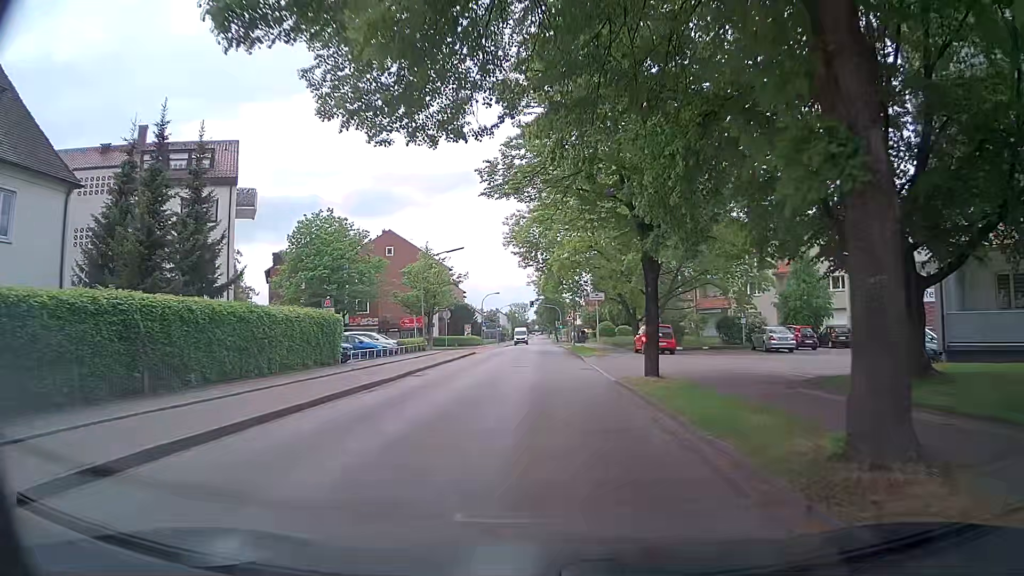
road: tertiary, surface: asphalt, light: Day
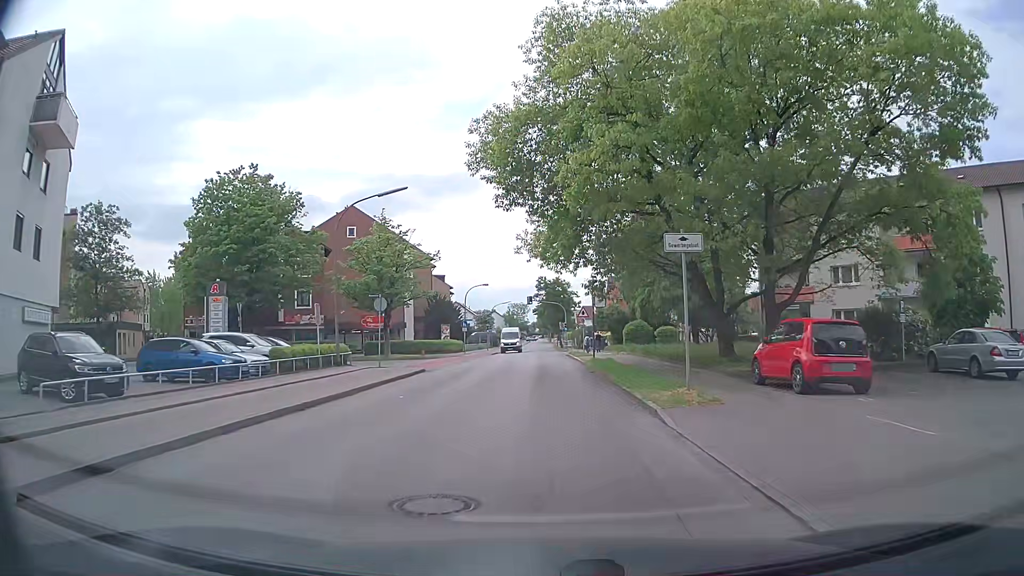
(0.0, +20.9) m; +1°
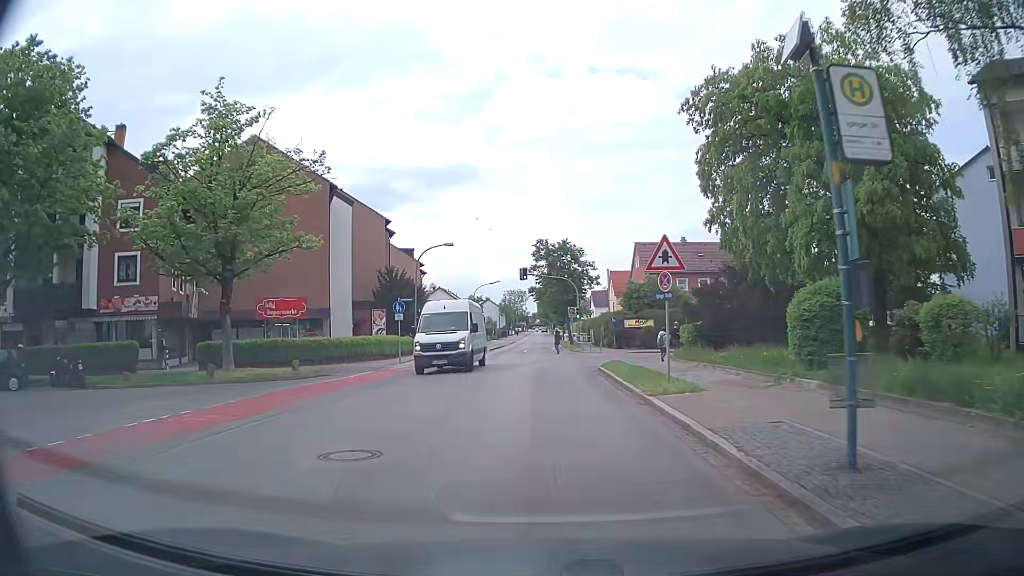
(-0.5, +28.1) m; -2°
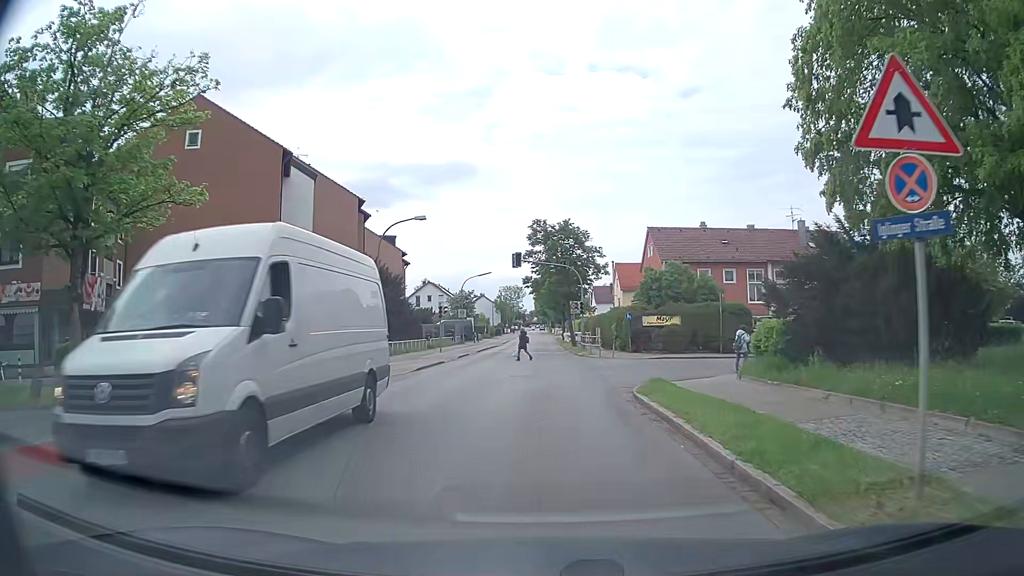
(+0.1, +9.5) m; 0°
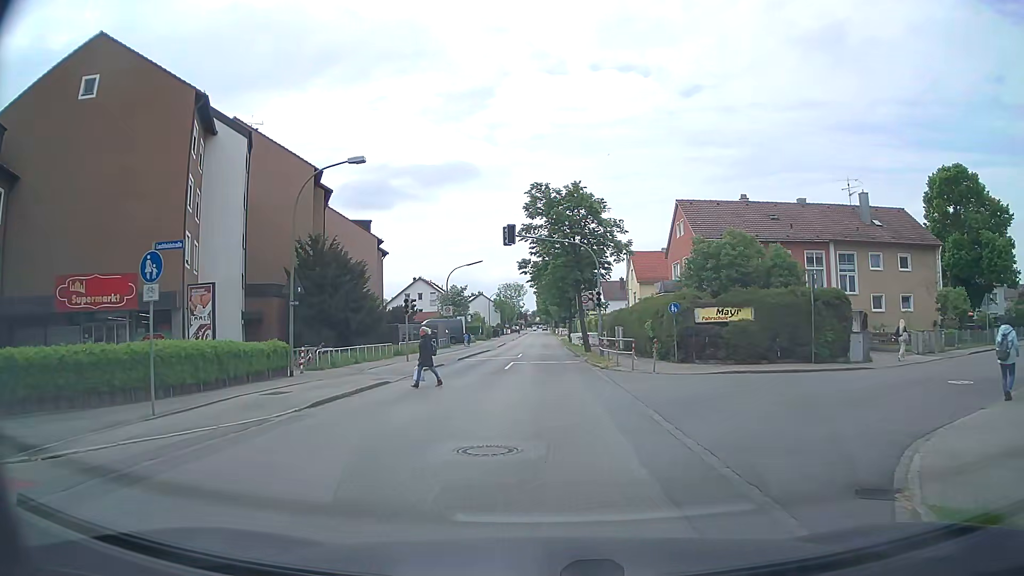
(0.0, +12.2) m; 0°
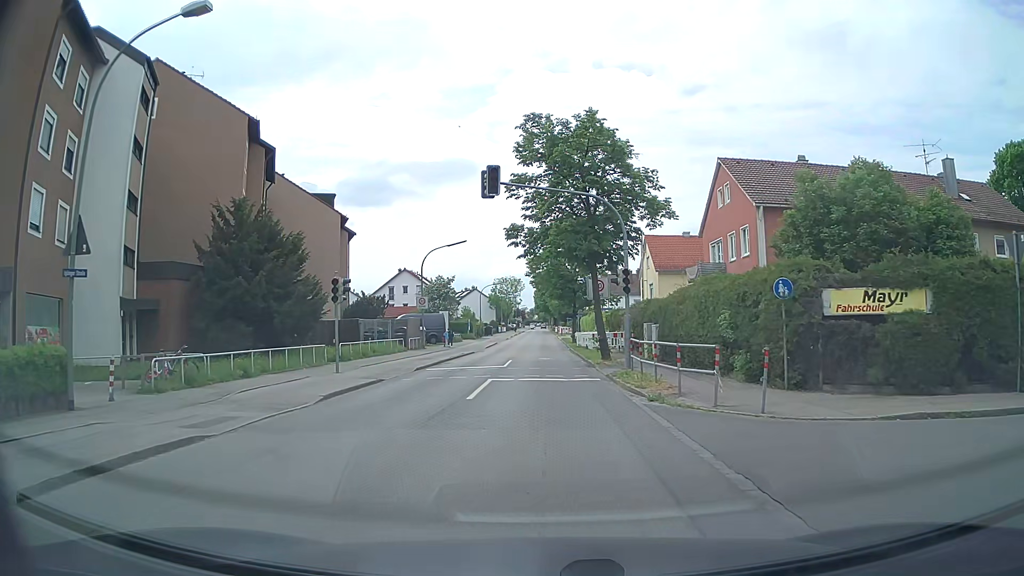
(0.0, +11.7) m; 0°
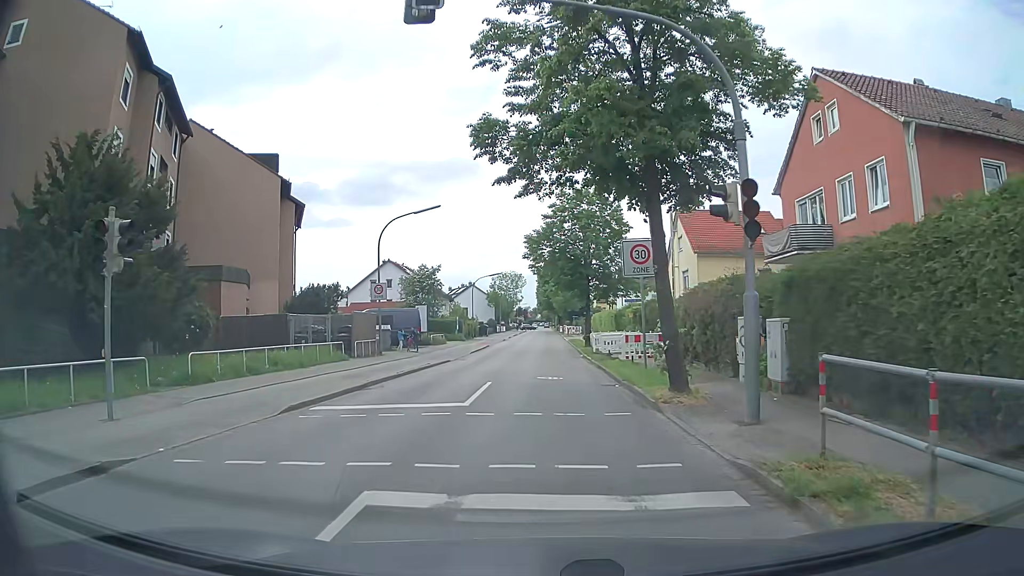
(-0.1, +13.2) m; -1°
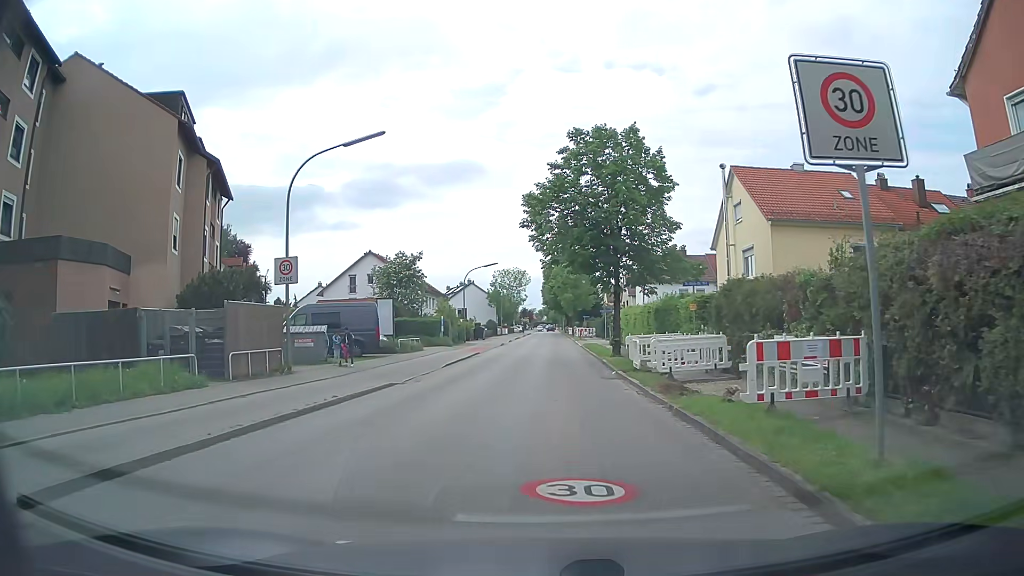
(0.0, +13.4) m; 0°
(0, +10) (0, +20) (0, +30) (0, +40) (0, +50) (0, +60) (0, +70) (+1, +80) (+1, +90) (+1, +100) m
